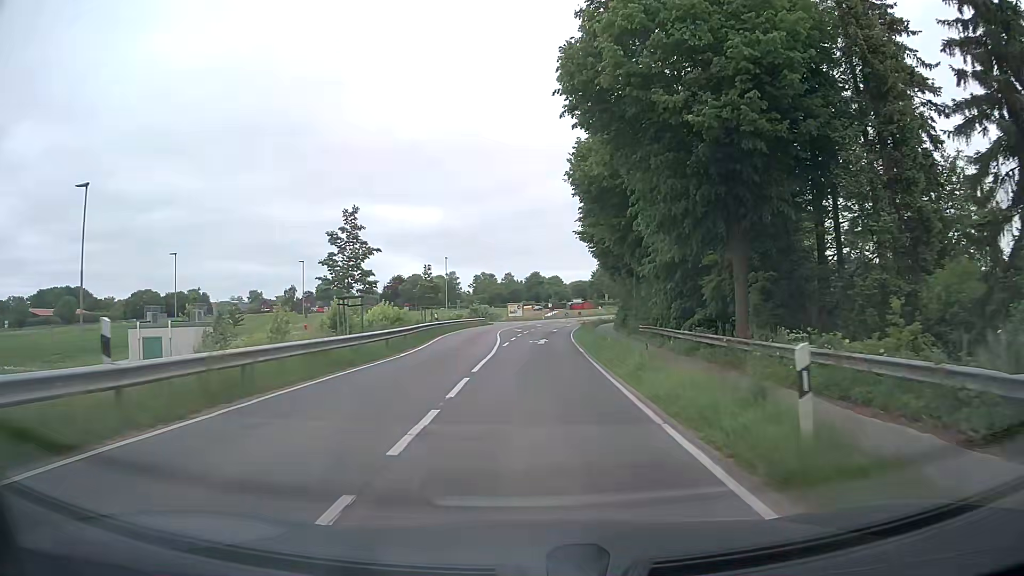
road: tertiary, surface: asphalt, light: Day
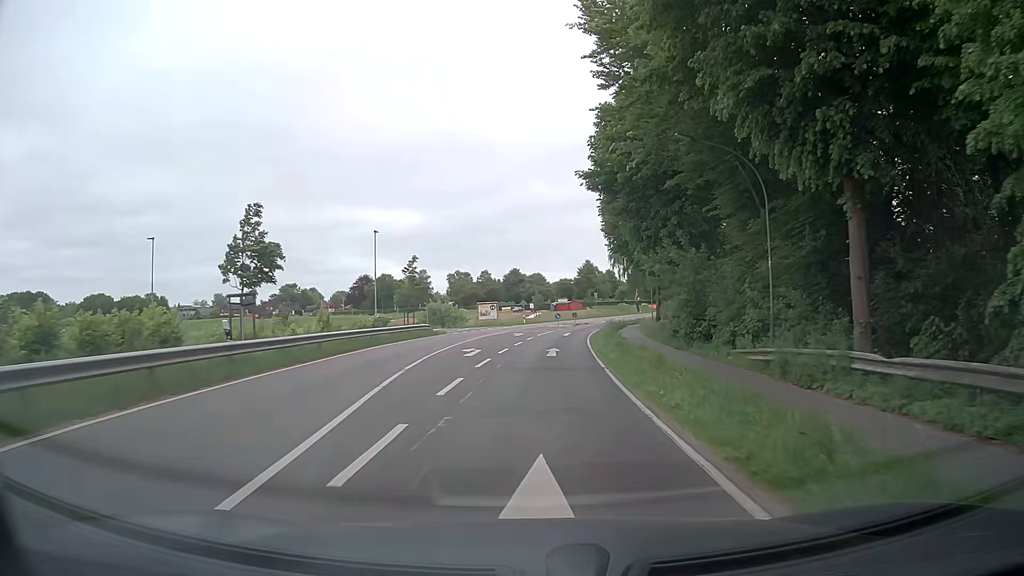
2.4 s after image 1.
(+0.2, +28.9) m; +1°
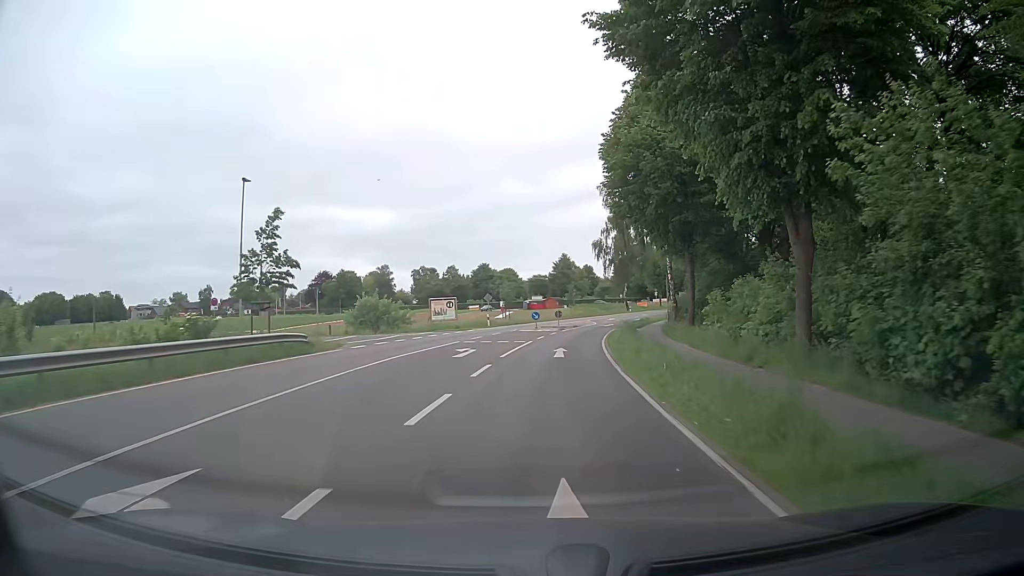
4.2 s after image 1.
(+0.3, +21.4) m; +2°
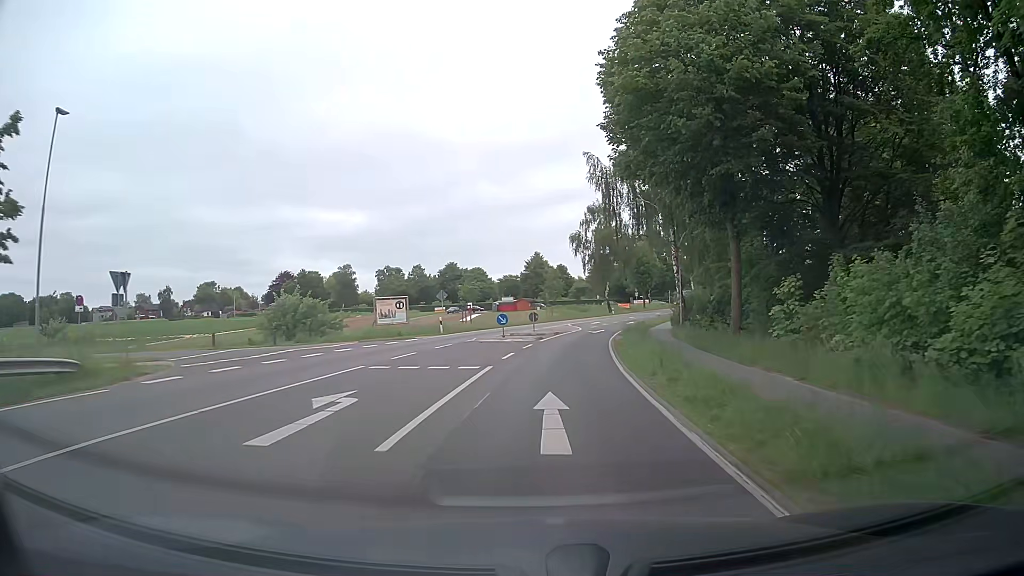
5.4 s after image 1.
(+0.3, +13.6) m; +2°
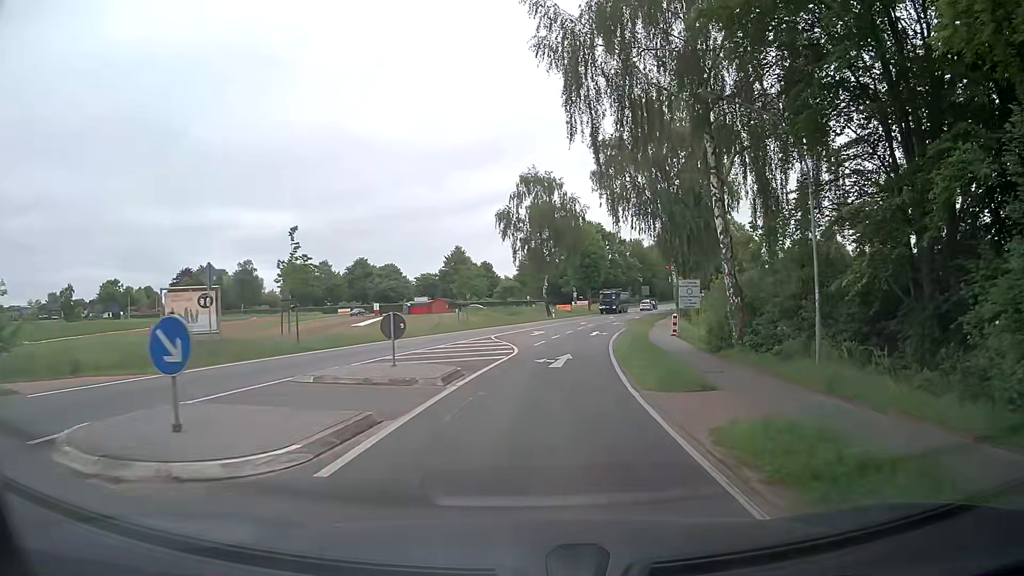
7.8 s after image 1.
(+1.5, +26.4) m; +6°
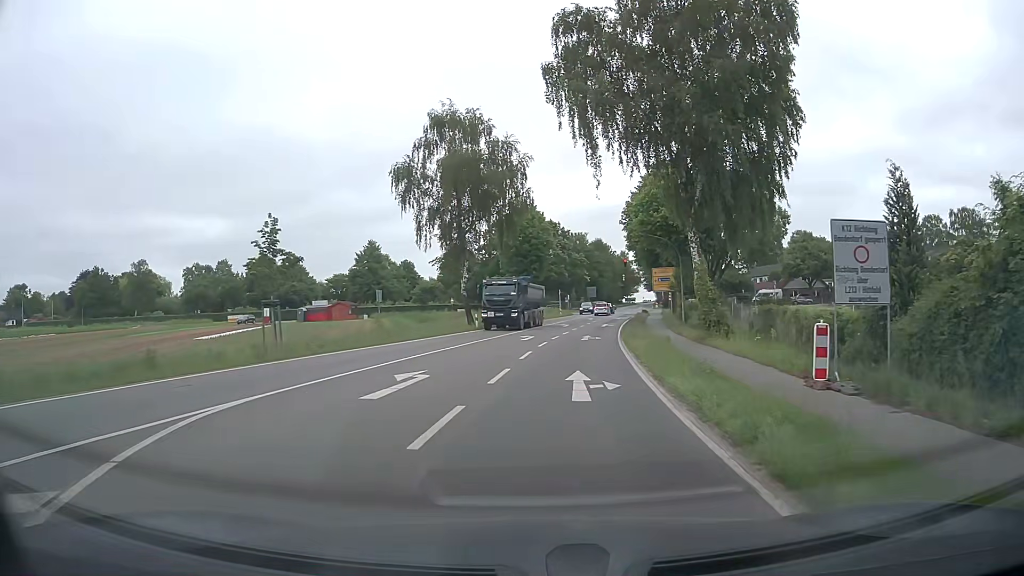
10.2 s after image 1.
(+1.7, +26.4) m; +6°
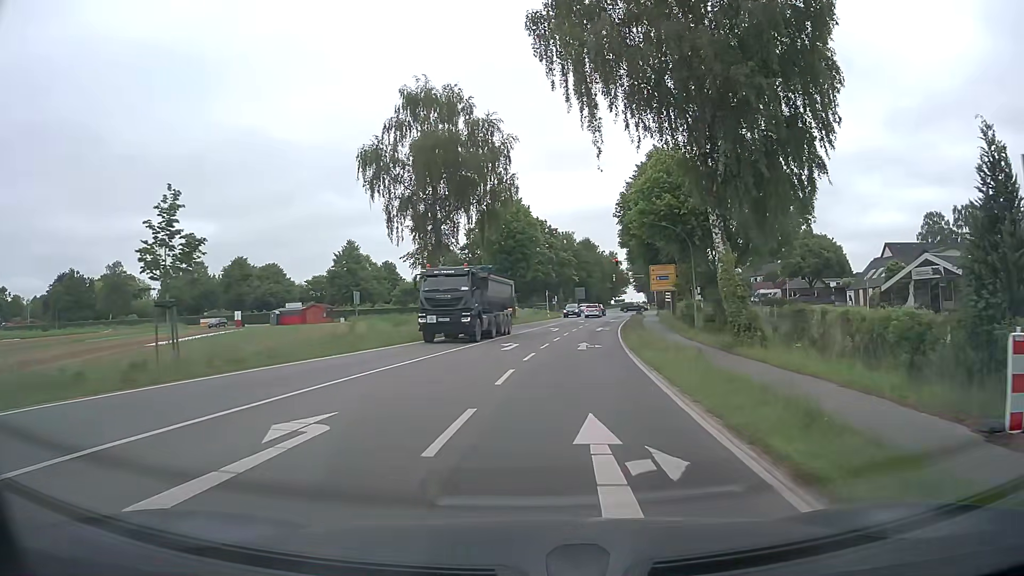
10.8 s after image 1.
(+0.1, +6.2) m; +1°
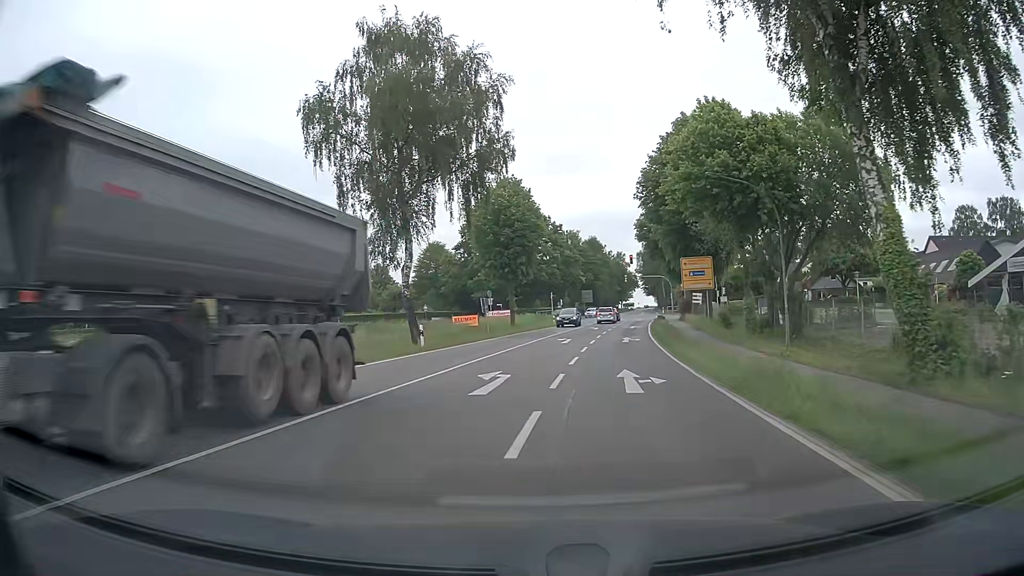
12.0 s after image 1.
(+0.1, +12.2) m; 0°
(0, +10) (0, +20) (+1, +30) (+2, +40) (+4, +50) (+6, +60) (+8, +69) (+10, +79) (+11, +89) (+5, +97) m
